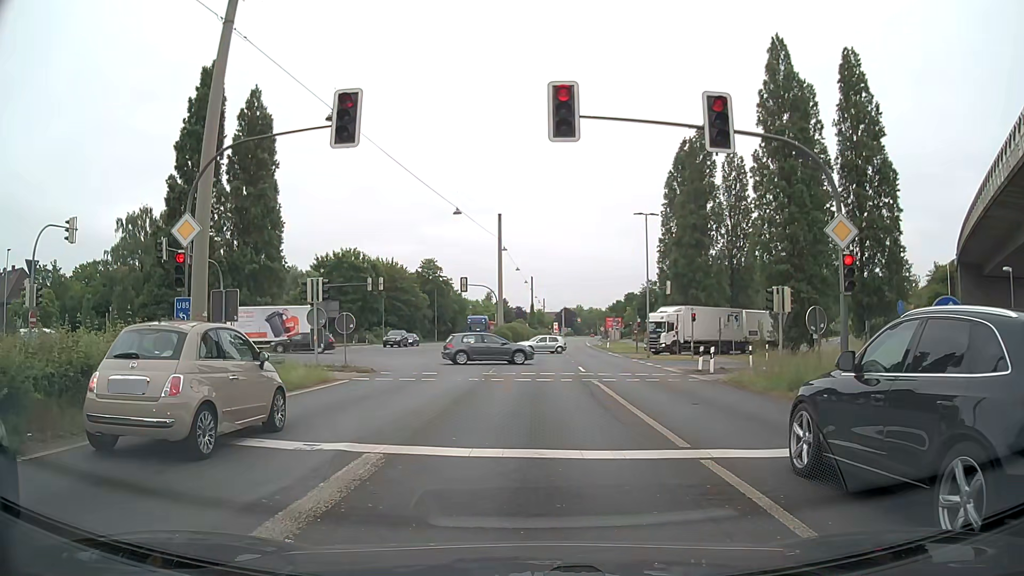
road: trunk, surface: asphalt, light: Day
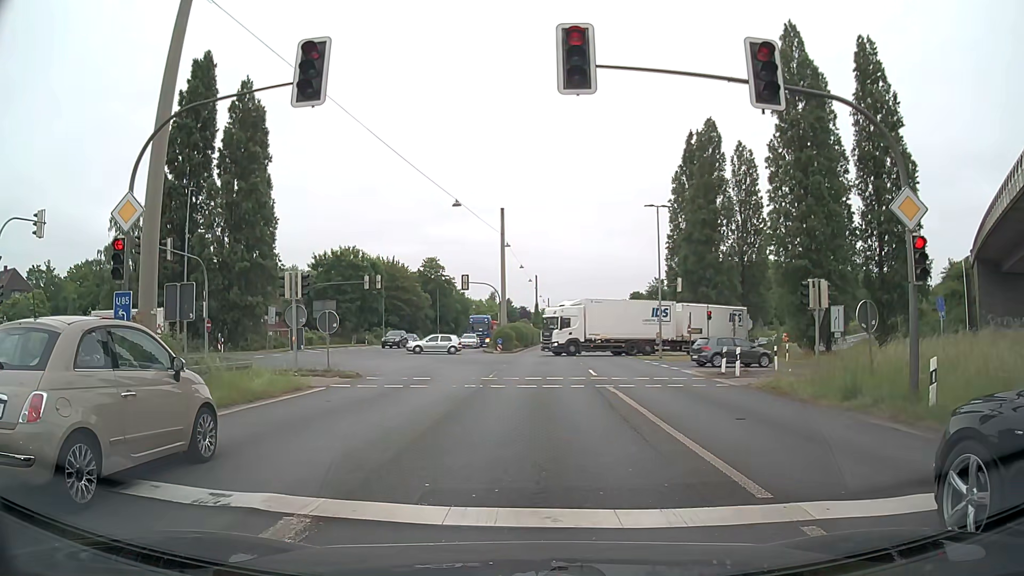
(0.0, +2.7) m; -3°
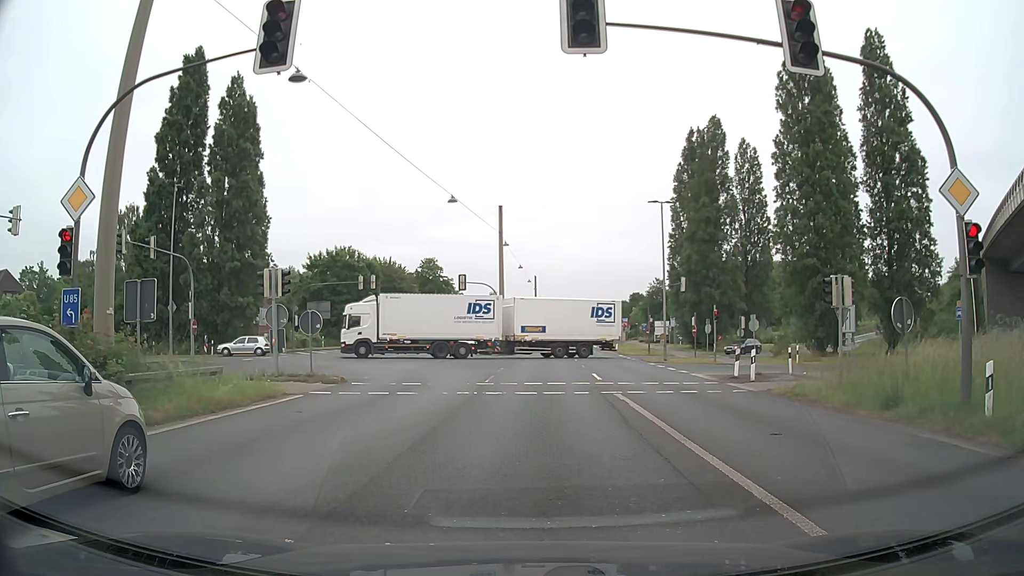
(0.0, +1.6) m; +1°
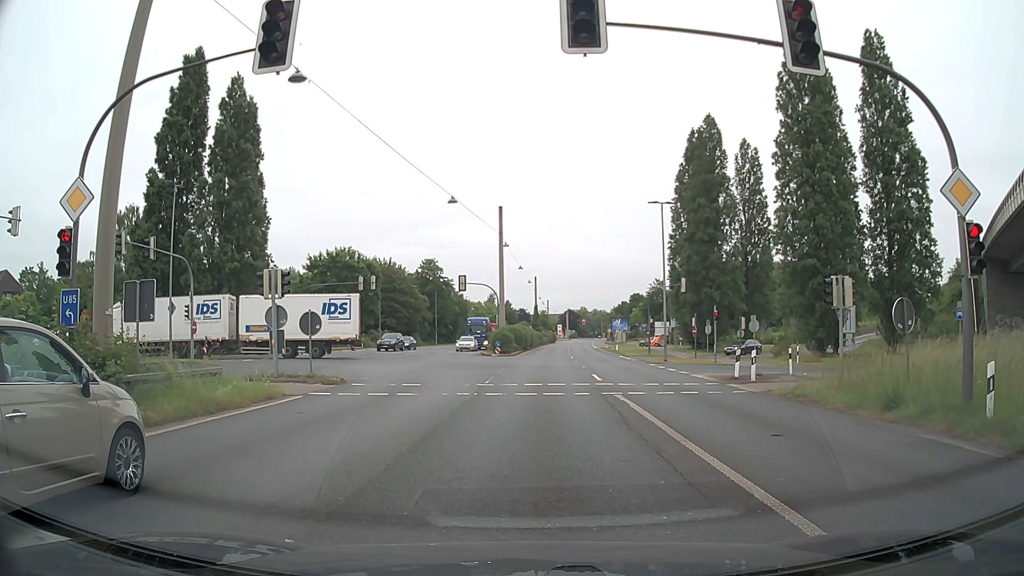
(0.0, +0.1) m; 0°
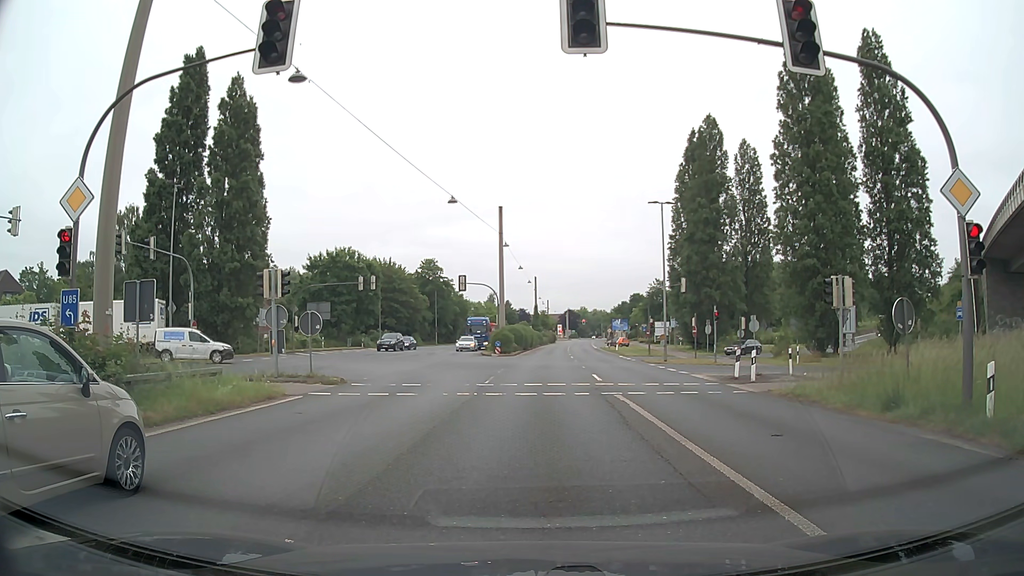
(0.0, 0.0) m; 0°
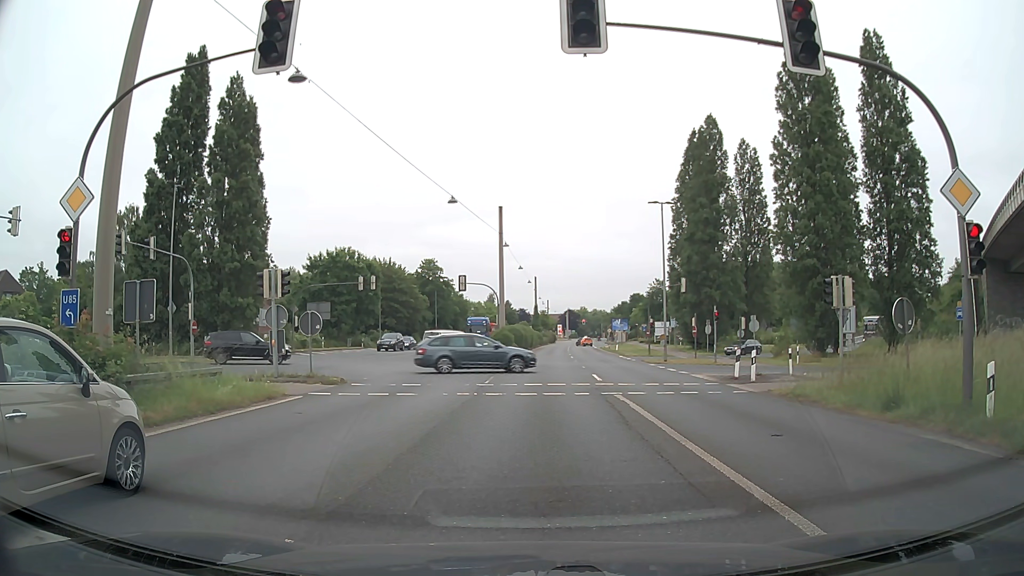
(0.0, 0.0) m; 0°
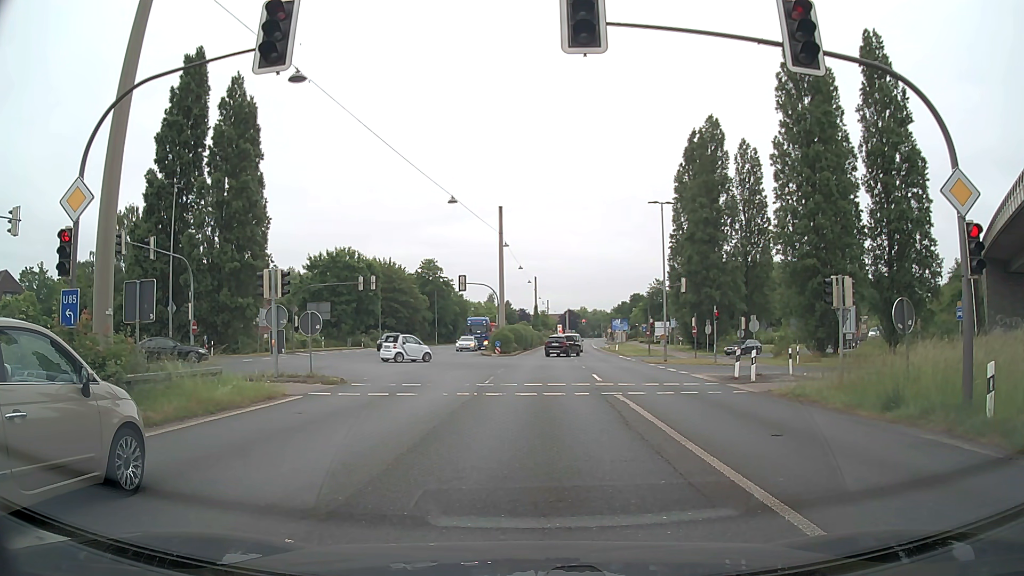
(0.0, 0.0) m; 0°
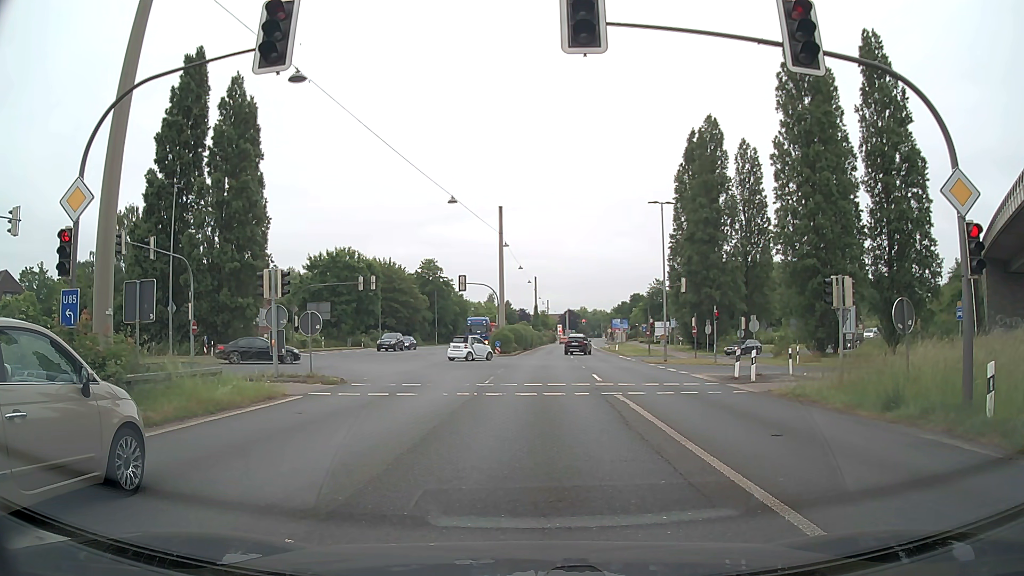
(0.0, 0.0) m; 0°
